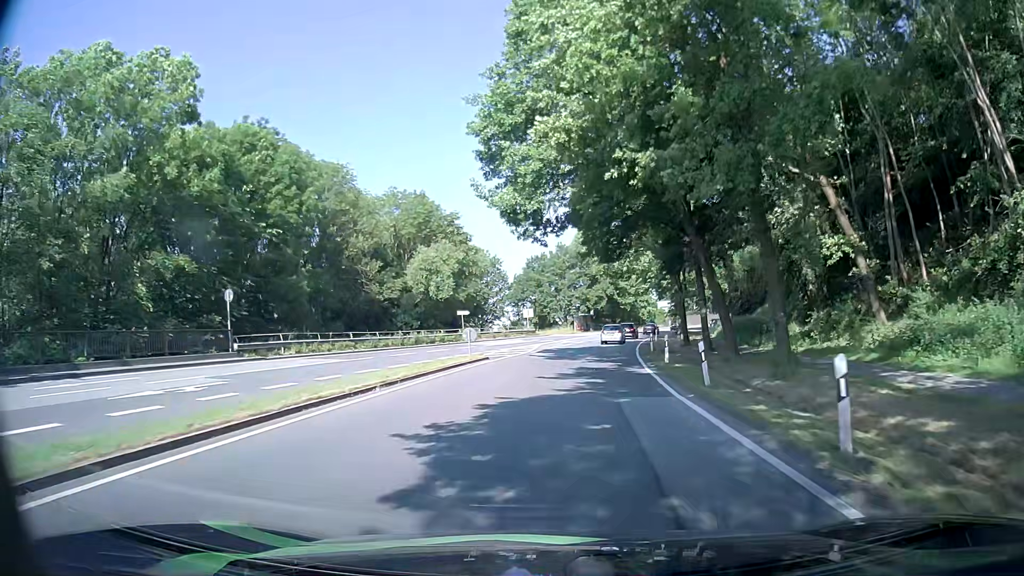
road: primary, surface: asphalt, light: Day
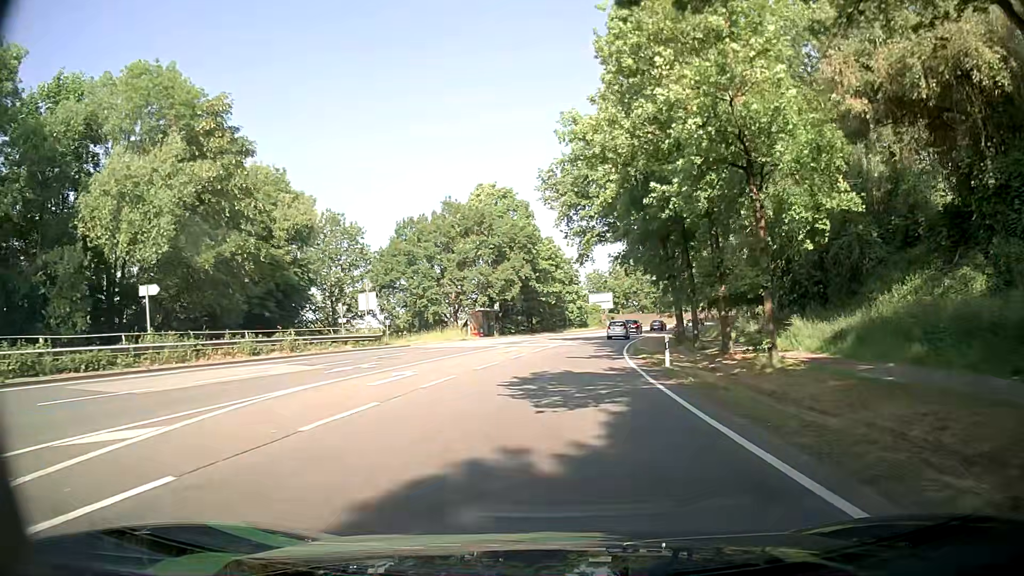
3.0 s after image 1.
(+3.0, +40.6) m; +8°
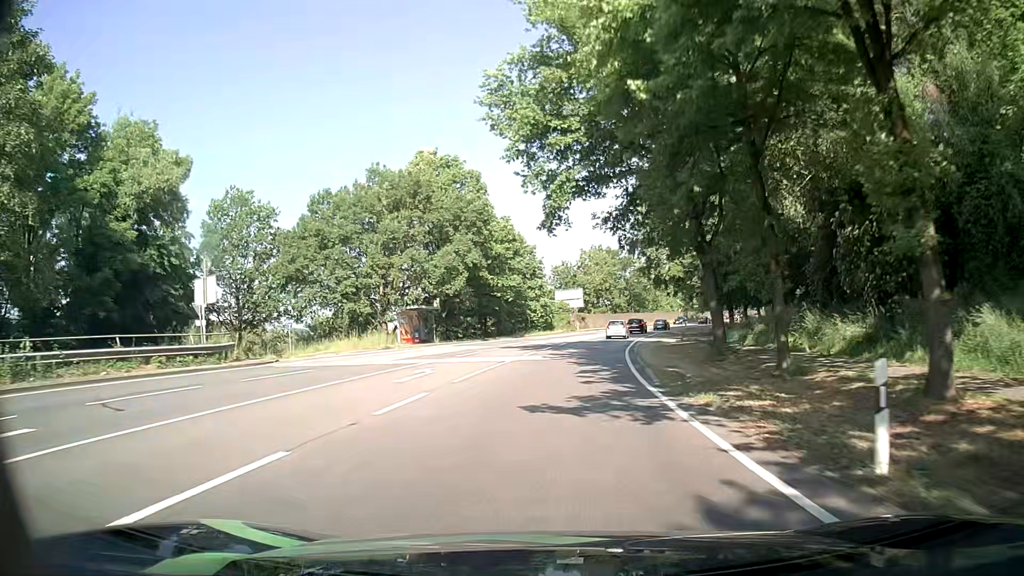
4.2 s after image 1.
(+0.4, +16.7) m; +4°
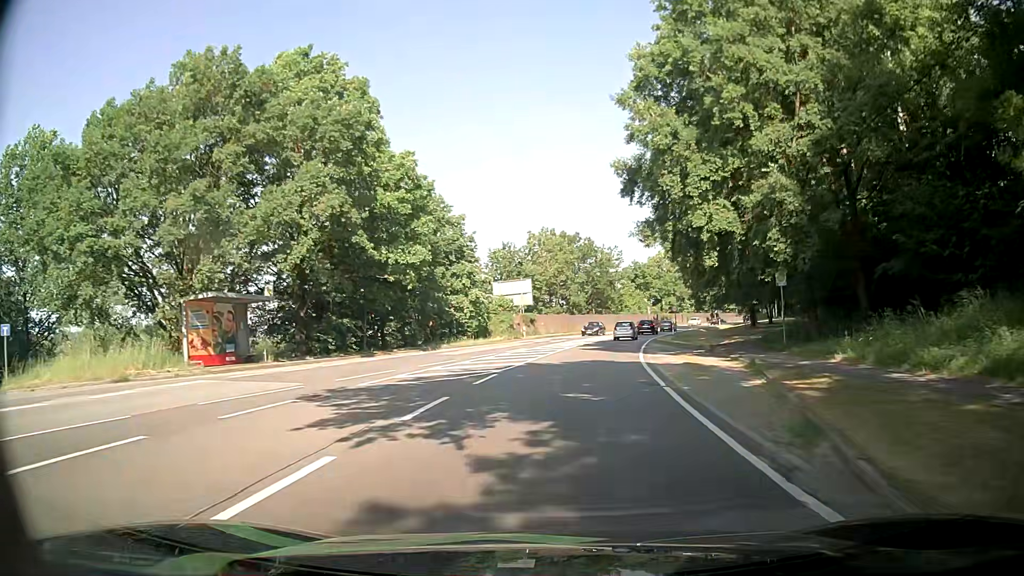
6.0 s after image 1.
(+0.6, +25.2) m; +5°
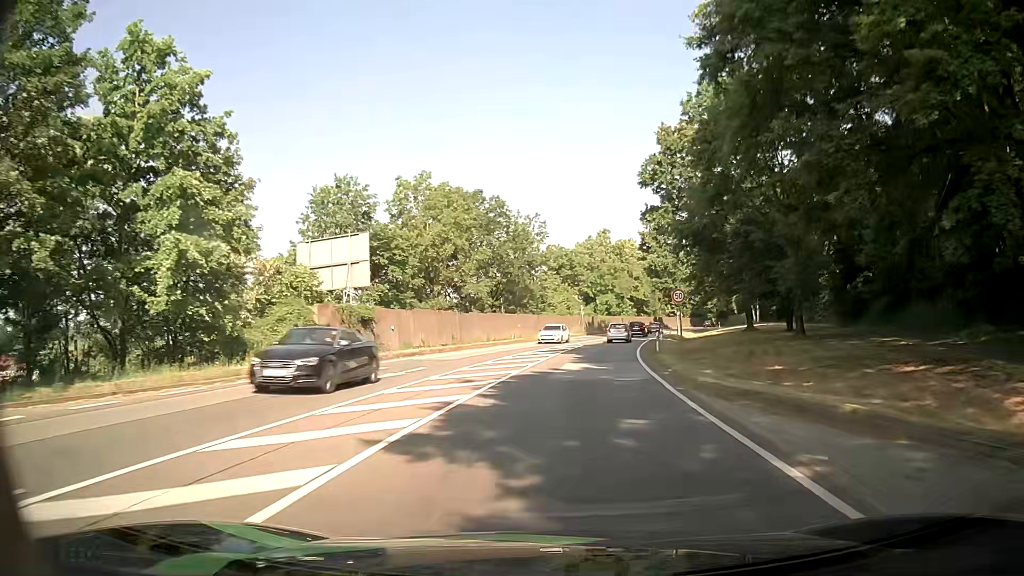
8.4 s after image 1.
(+1.9, +33.7) m; +6°
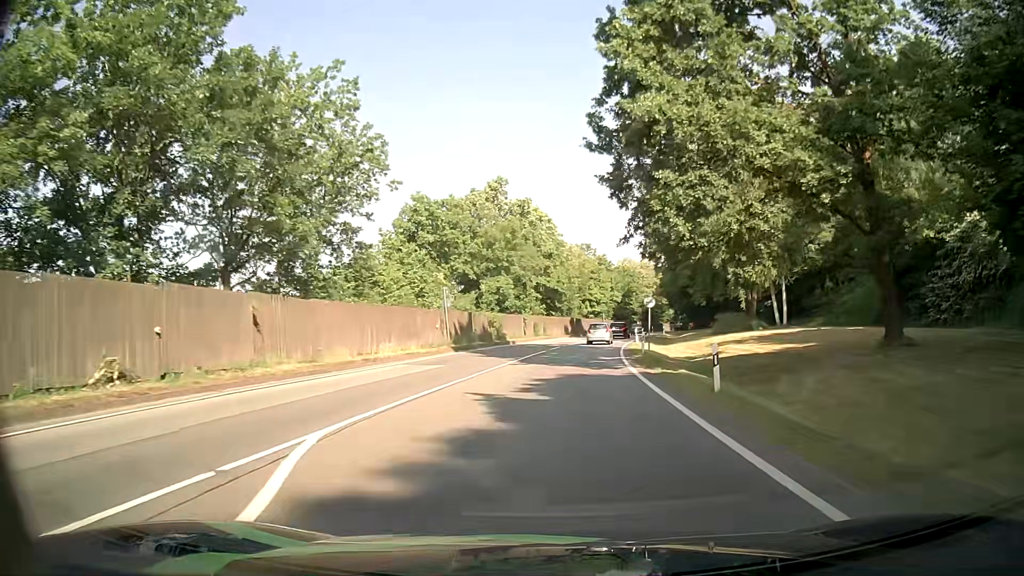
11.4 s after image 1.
(+3.6, +41.5) m; +9°
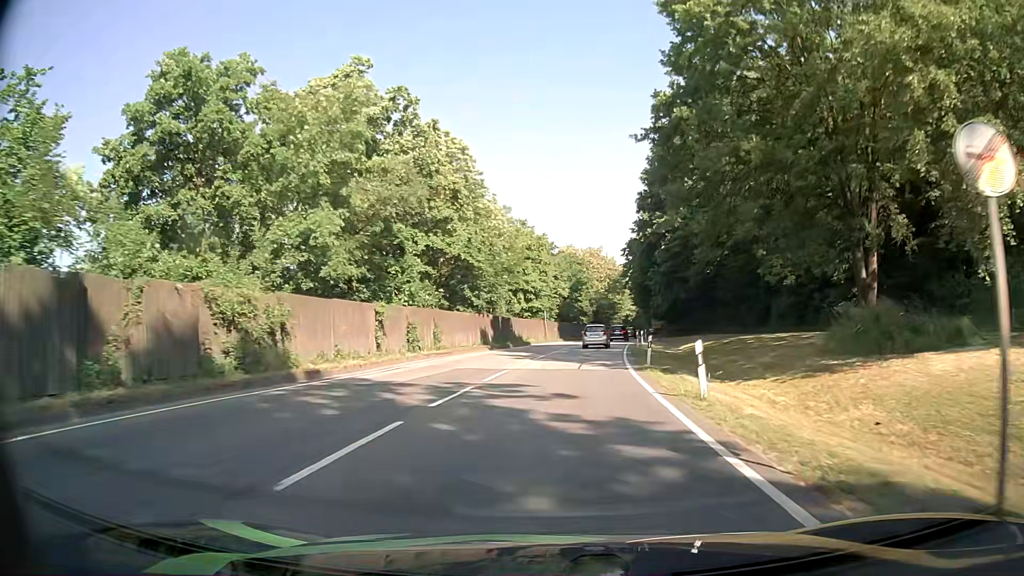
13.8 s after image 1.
(+1.7, +32.9) m; +6°
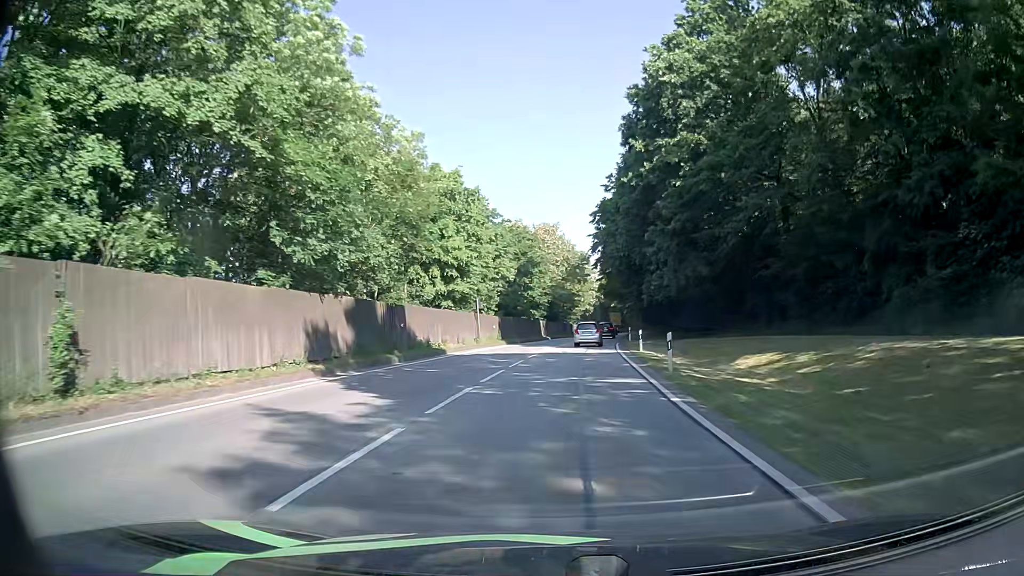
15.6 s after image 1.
(+0.8, +24.5) m; +4°
(0, +10) (+1, +20) (+1, +30) (+2, +40) (+3, +50) (+4, +60) (+5, +70) (+7, +80) (+8, +90) (+9, +100) m
